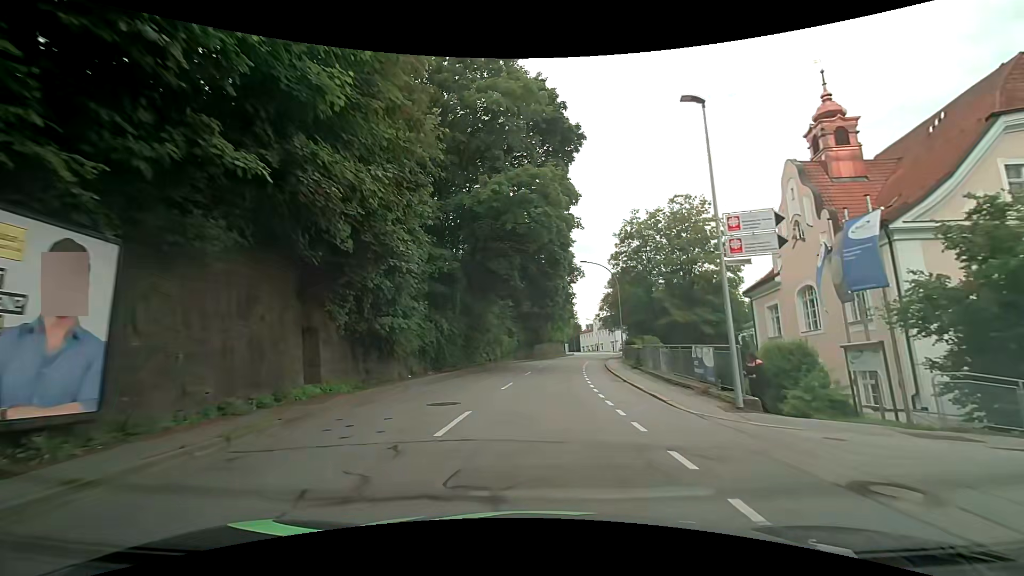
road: tertiary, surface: asphalt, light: Day
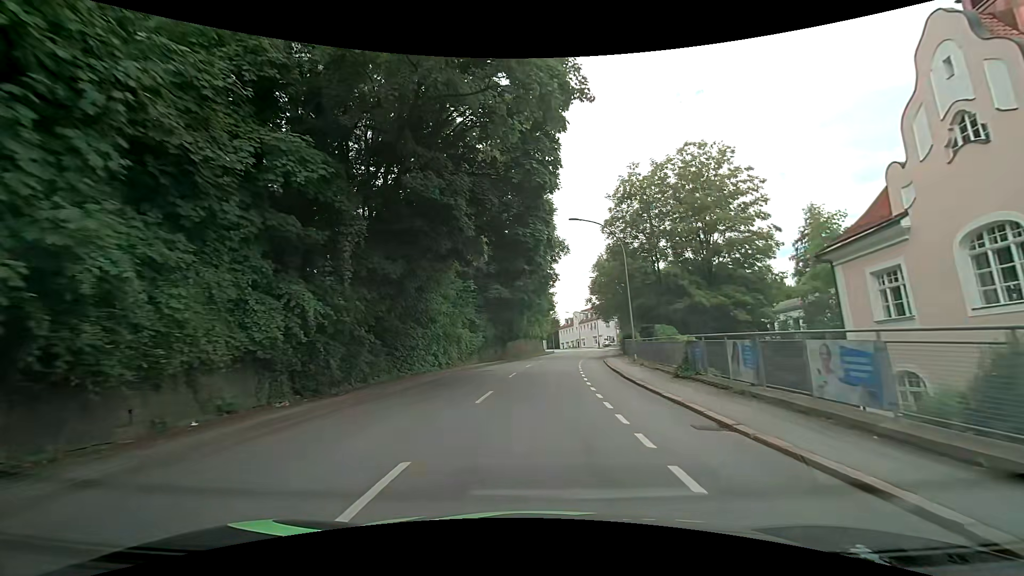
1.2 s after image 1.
(+0.4, +13.8) m; +3°
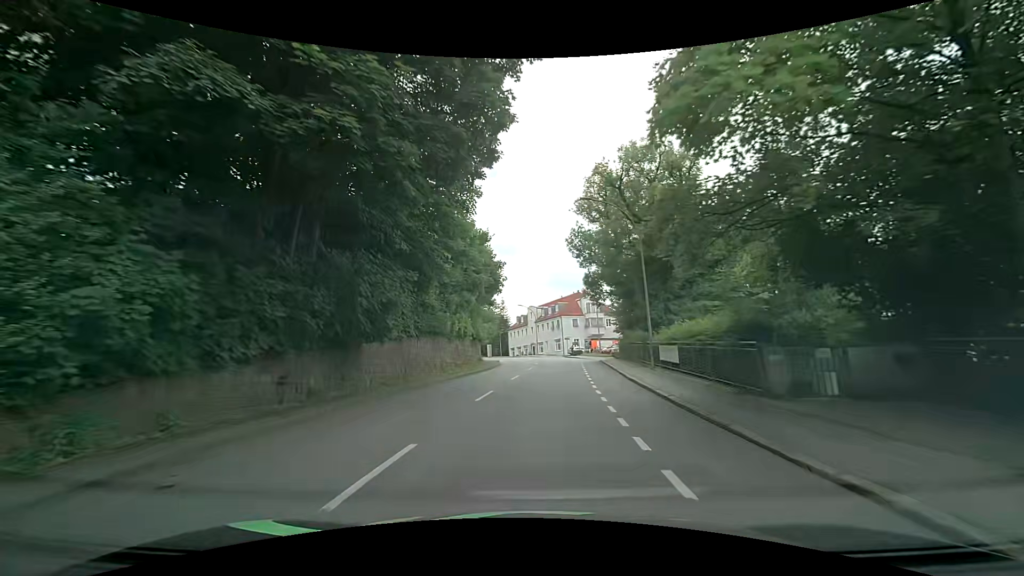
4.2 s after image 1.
(+1.7, +34.4) m; +5°
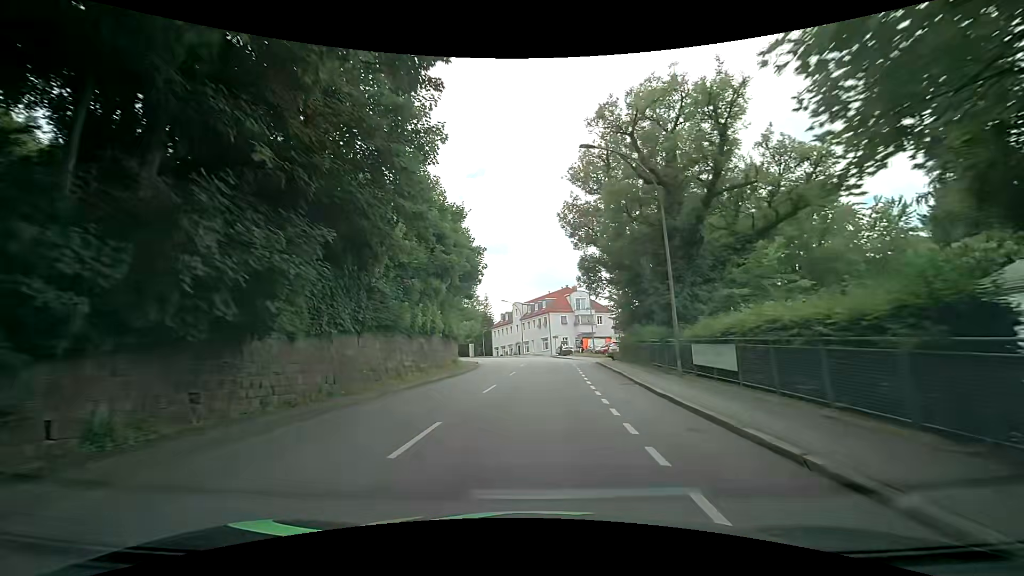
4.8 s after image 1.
(+0.1, +6.9) m; +2°
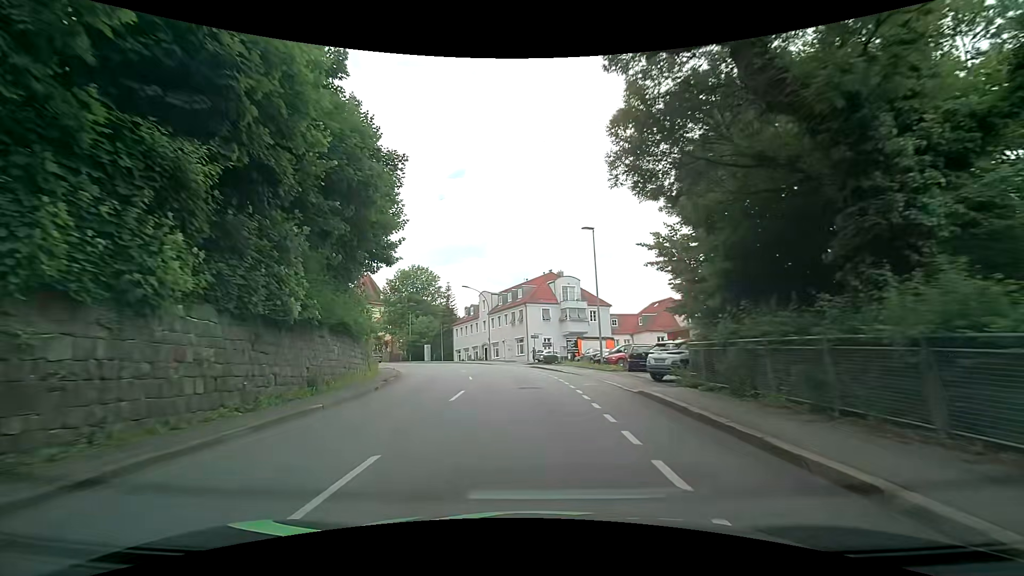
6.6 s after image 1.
(+0.6, +20.8) m; +3°
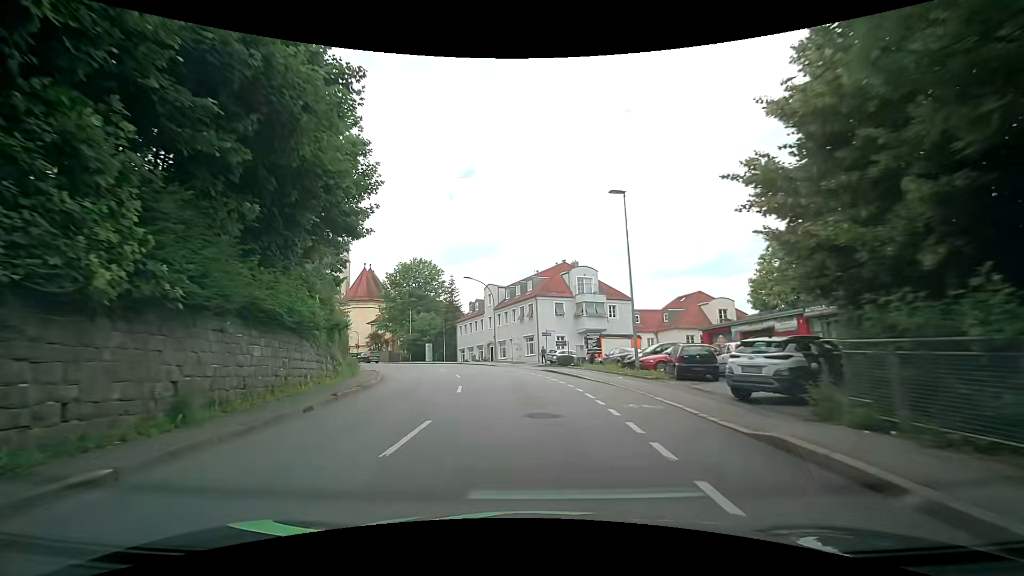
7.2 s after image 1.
(-0.1, +6.9) m; -2°
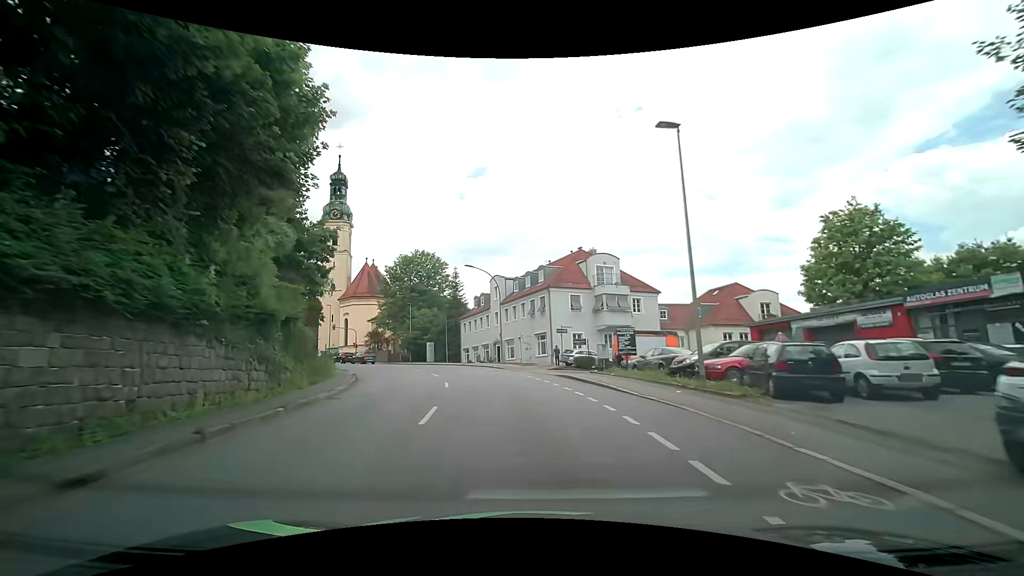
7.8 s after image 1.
(0.0, +6.9) m; 0°
